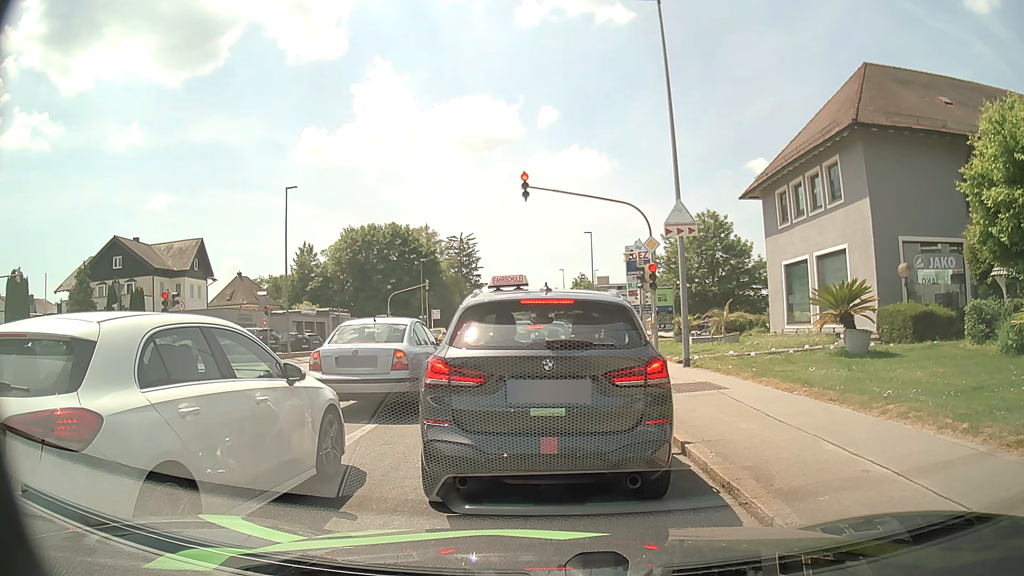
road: tertiary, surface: asphalt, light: Day
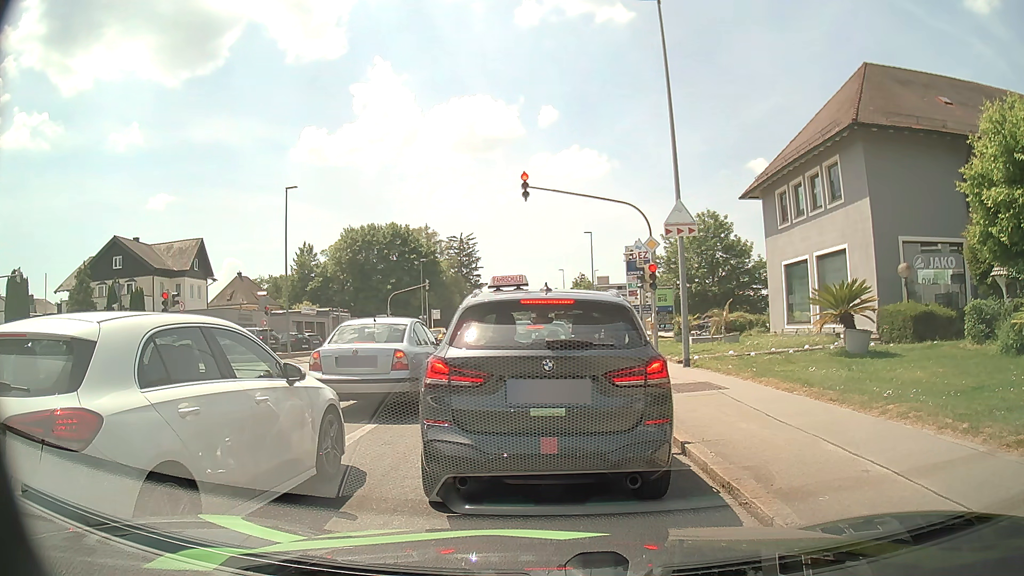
(0.0, 0.0) m; 0°
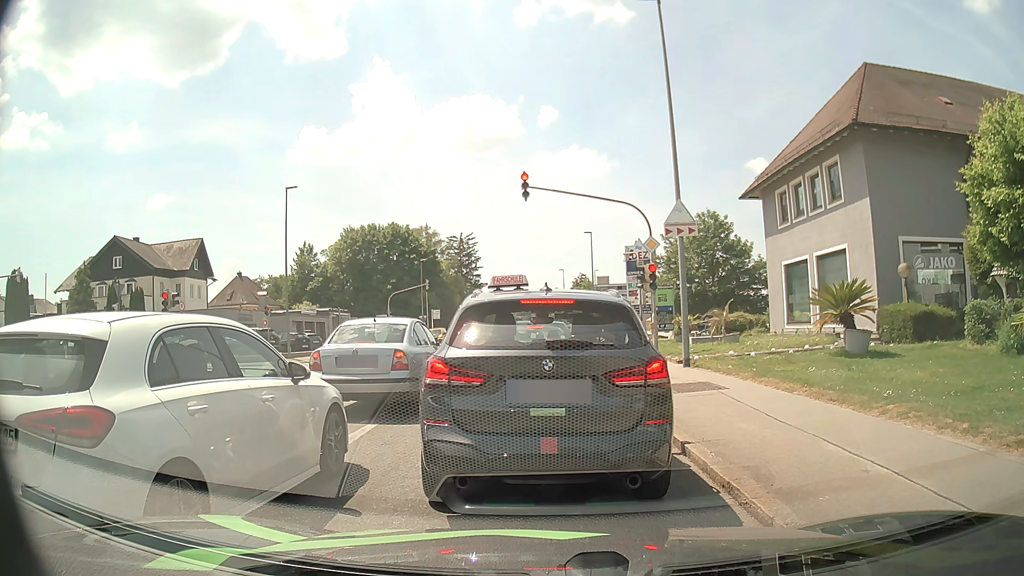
(0.0, 0.0) m; 0°
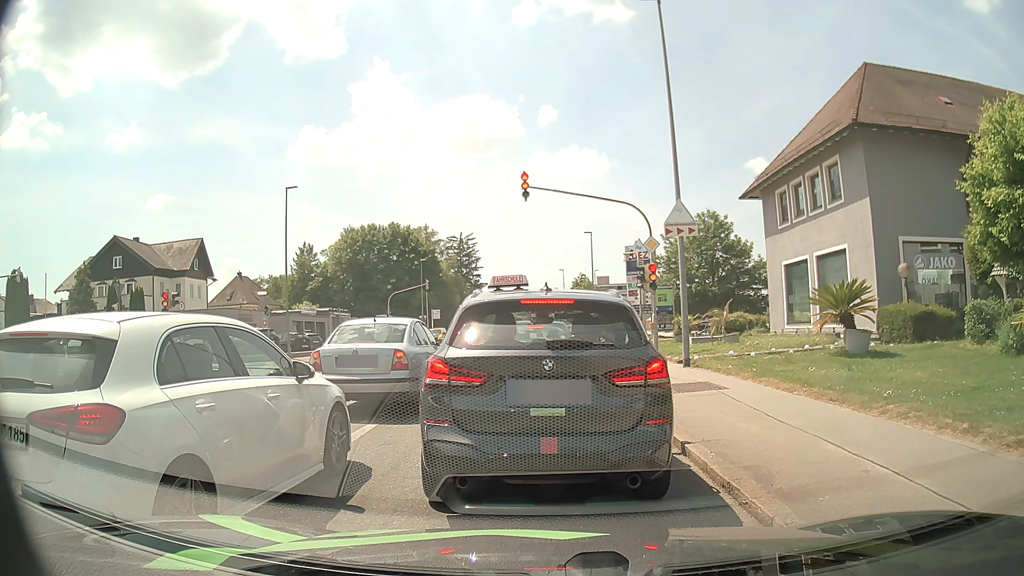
(0.0, 0.0) m; 0°
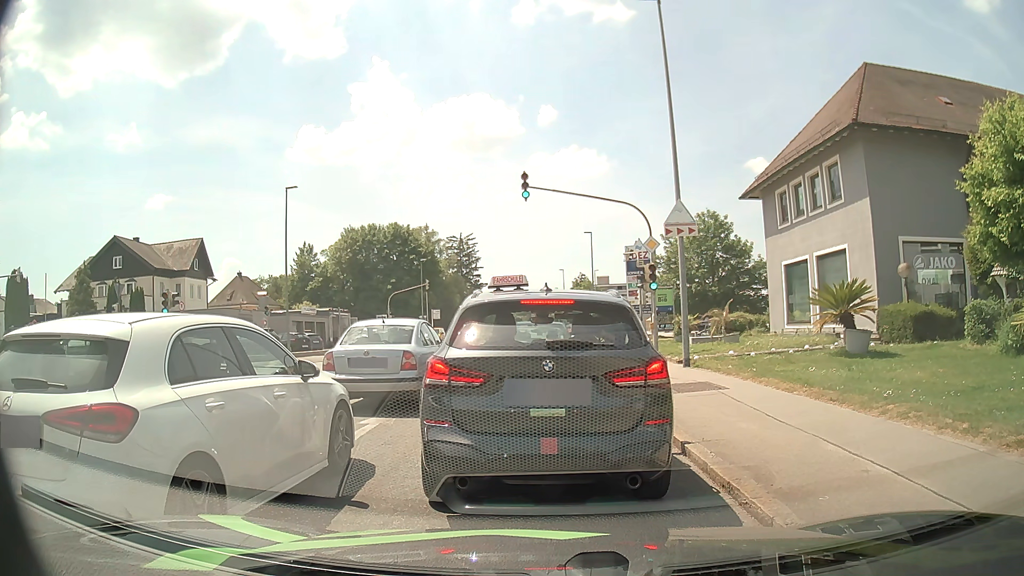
(0.0, 0.0) m; 0°
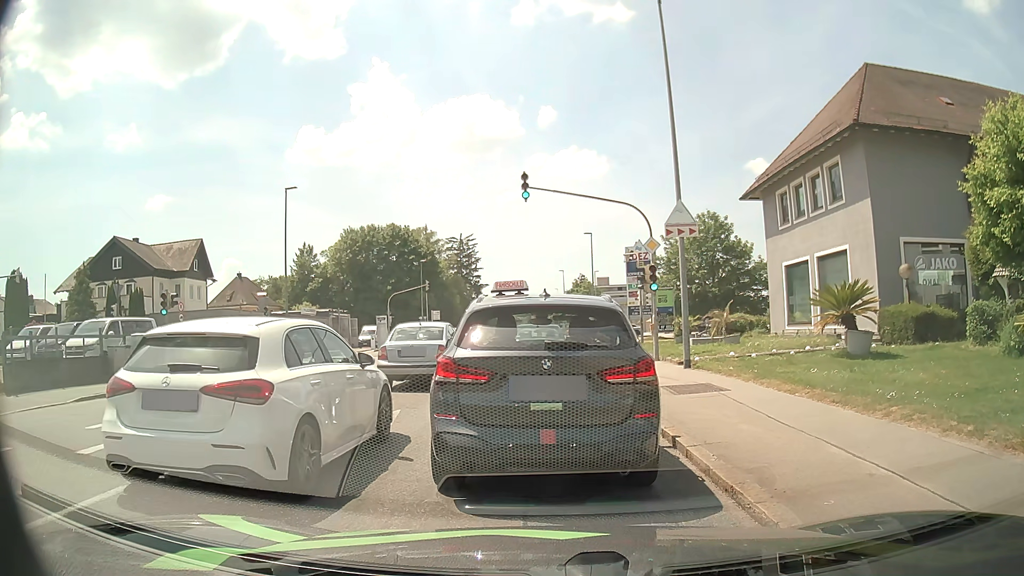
(0.0, 0.0) m; 0°
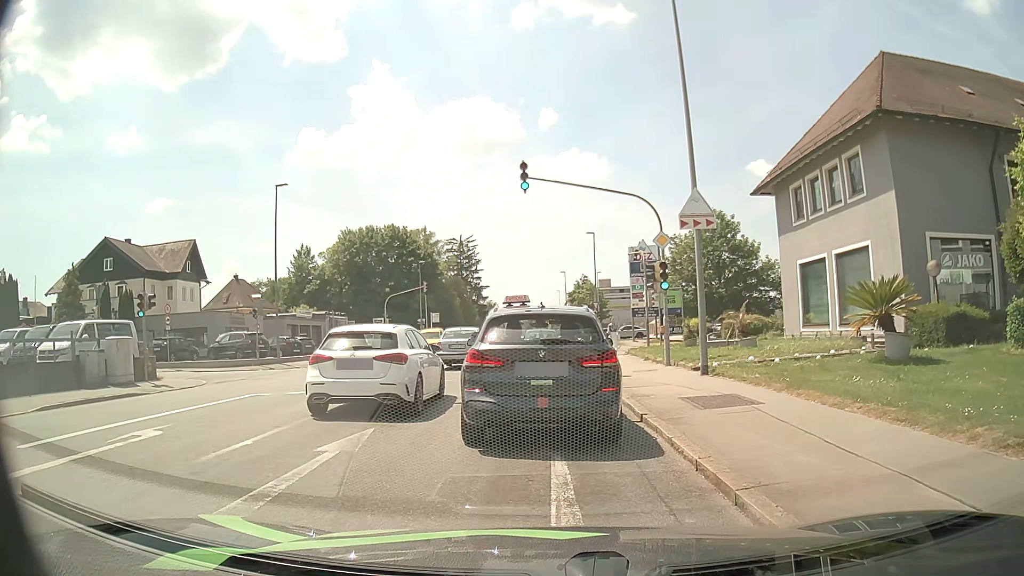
(0.0, +1.9) m; -2°
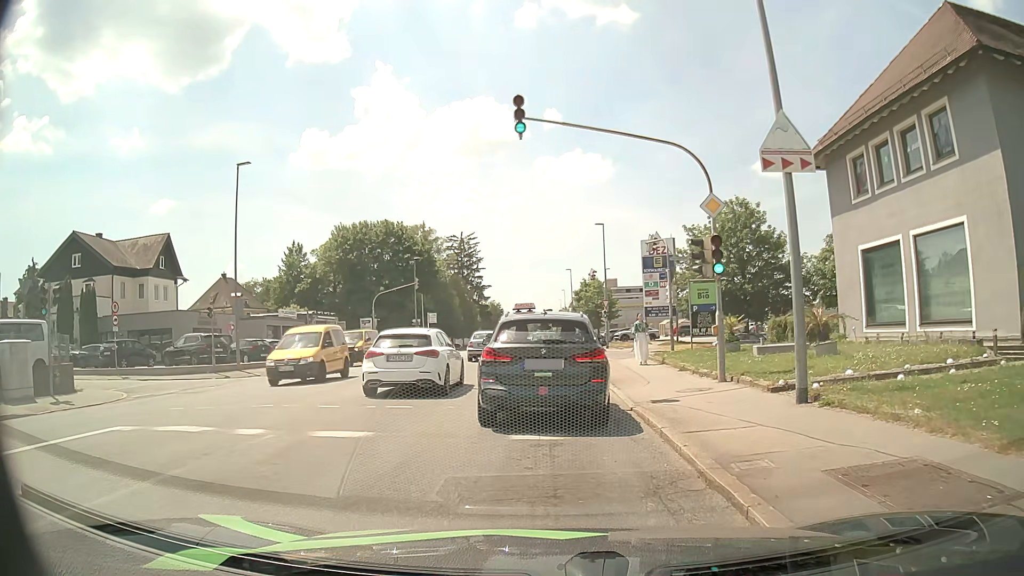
(+0.1, +6.1) m; +1°
(0, +10) (0, +20) (0, +30) (0, +40) (0, +50) (0, +60) (0, +70) (0, +80) (-1, +90) (-1, +100) m
